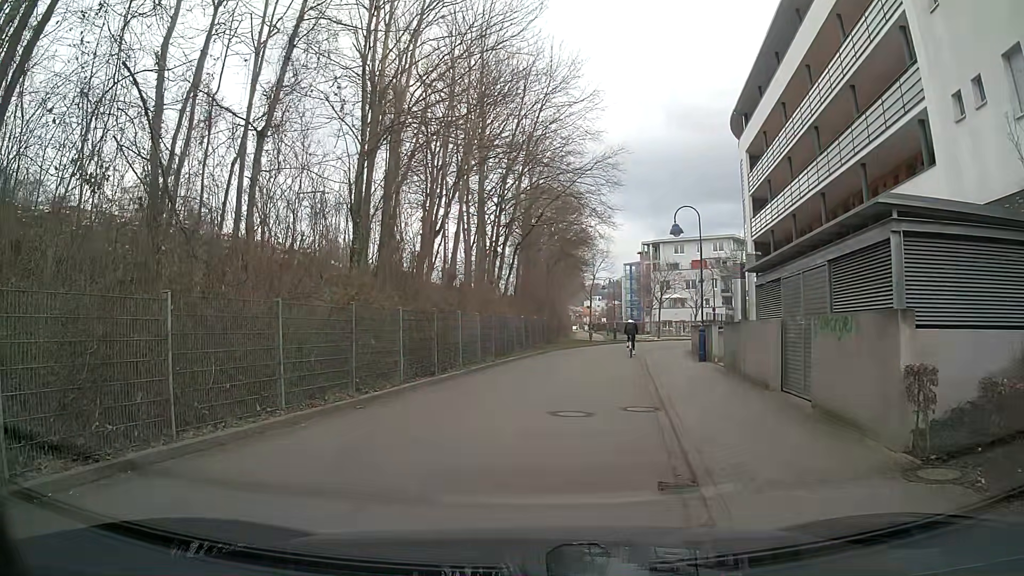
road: residential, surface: asphalt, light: Day
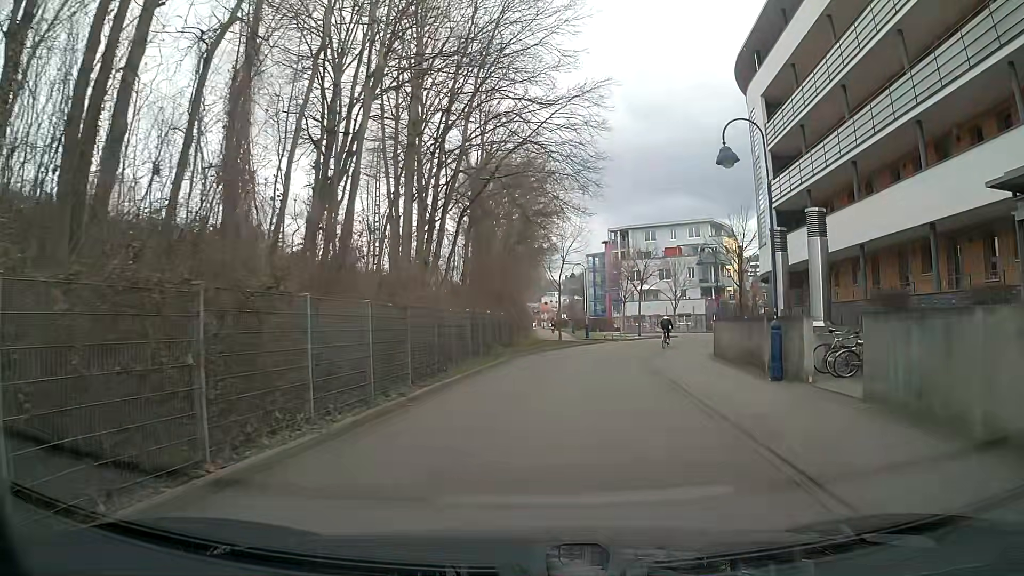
(+0.8, +11.0) m; +6°
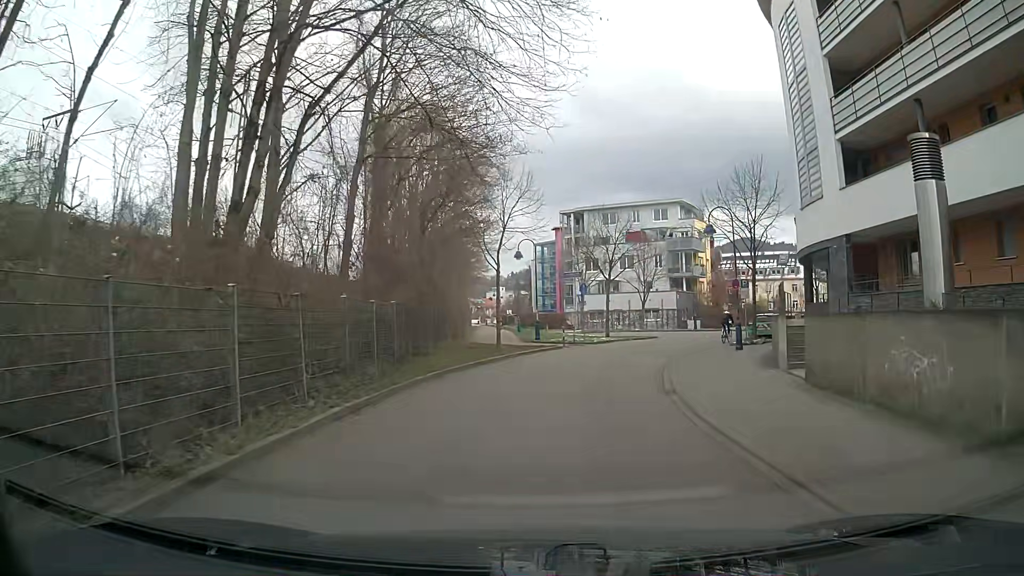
(+0.5, +13.2) m; +3°
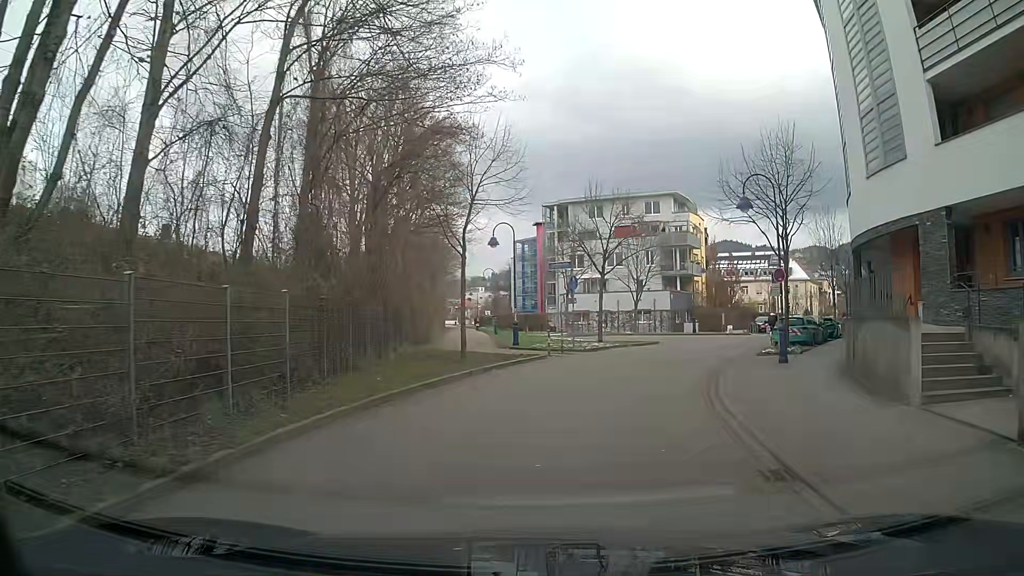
(+0.1, +6.6) m; +3°
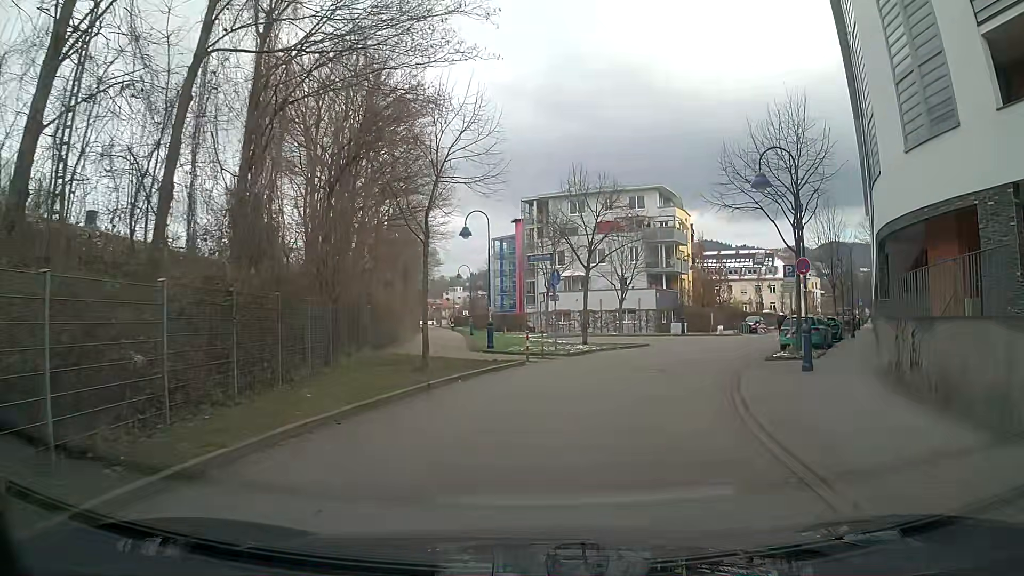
(+0.1, +3.3) m; +2°
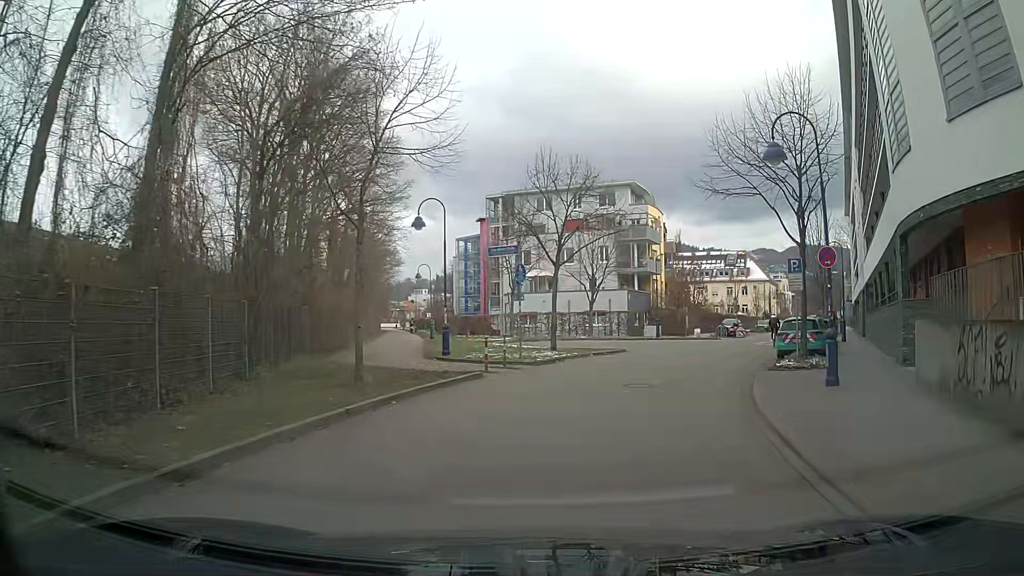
(0.0, +3.3) m; +2°
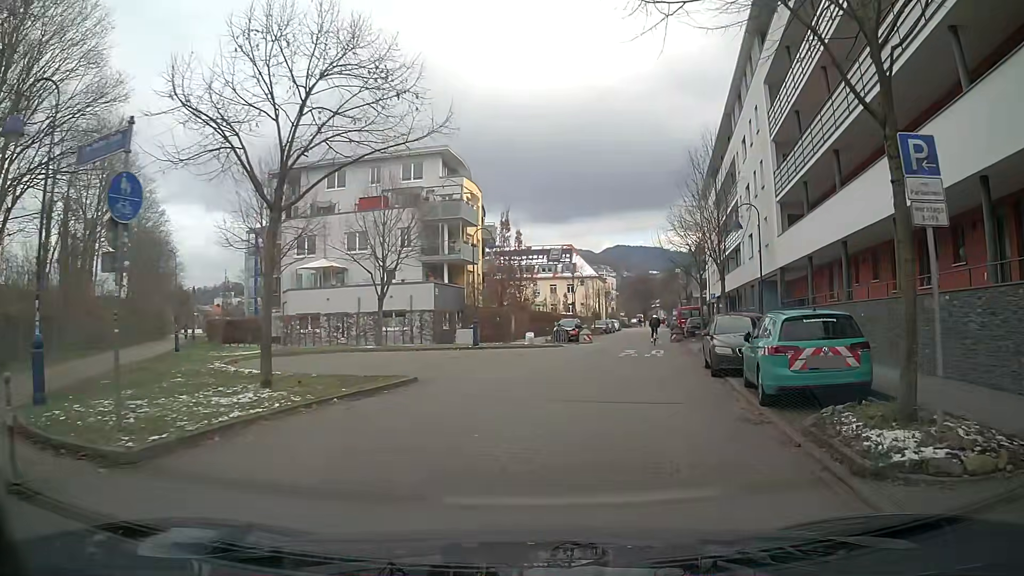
(+1.8, +13.3) m; +14°
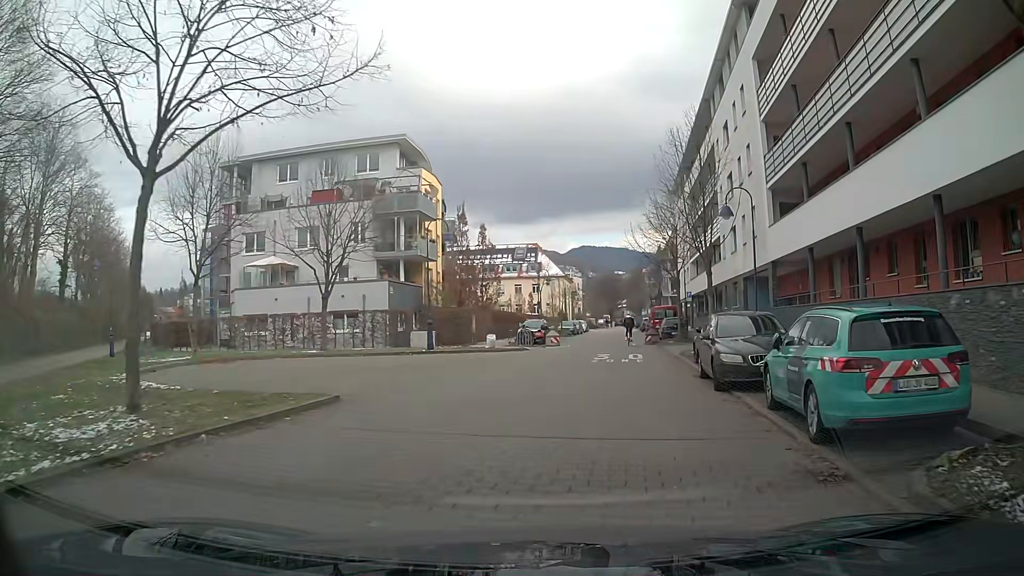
(+0.1, +3.4) m; +4°
(+1, +10) (+2, +20) (+3, +30) (+4, +40) (+6, +50) (+7, +59) (+8, +69) (+9, +79) (+10, +89) (+12, +99) m
